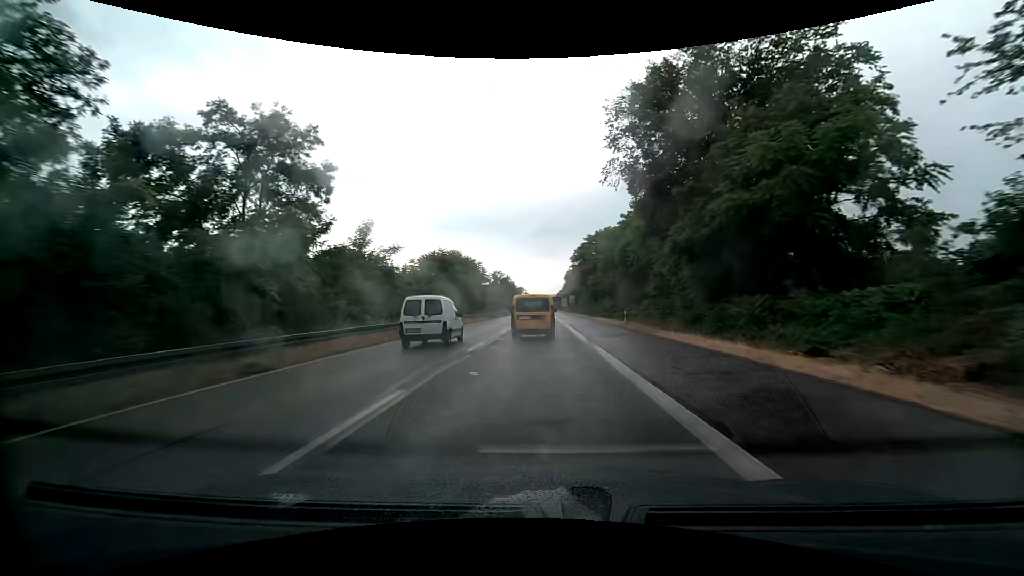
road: trunk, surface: asphalt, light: Day
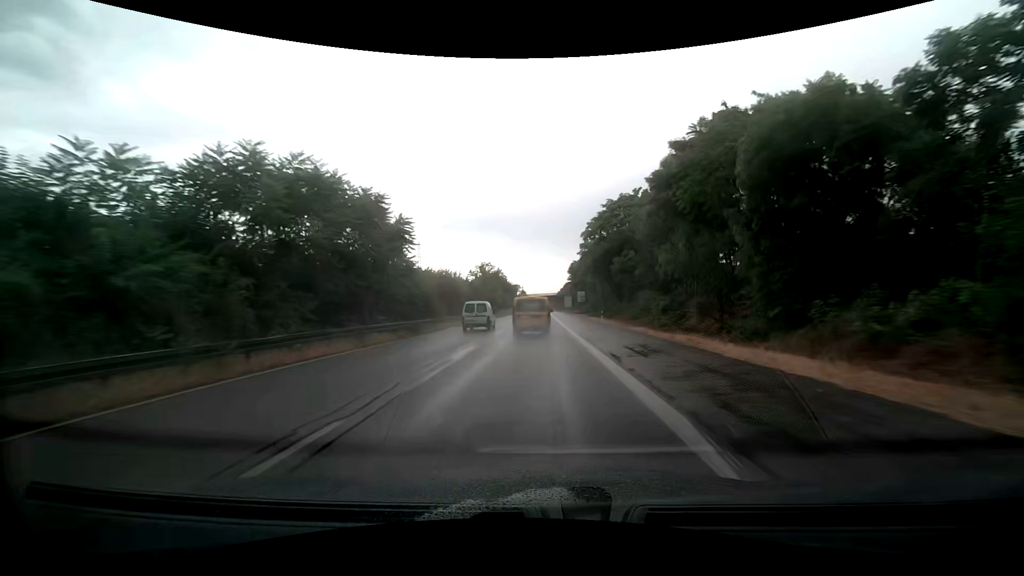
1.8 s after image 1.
(+0.1, +36.5) m; 0°
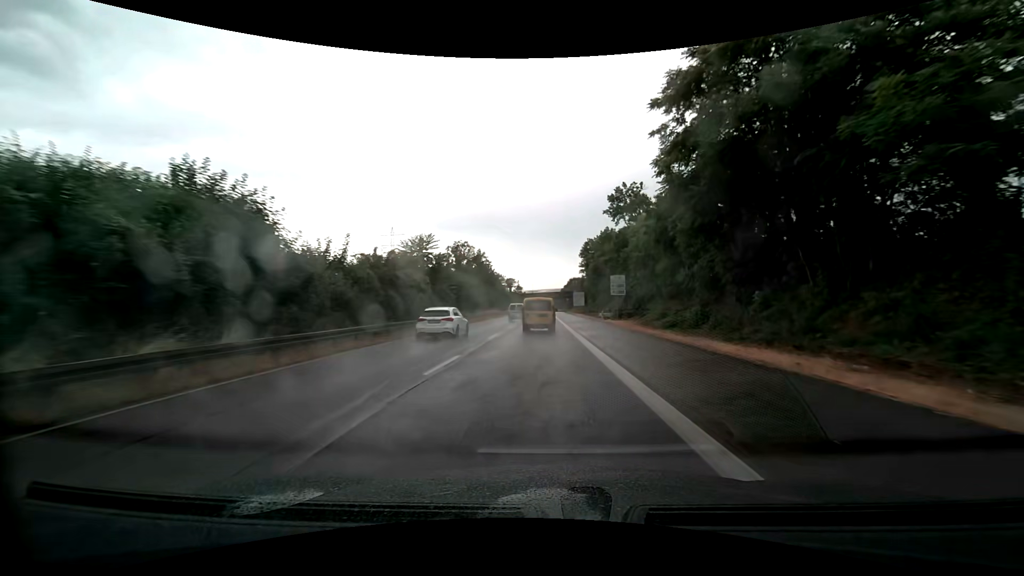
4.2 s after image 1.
(-0.2, +49.3) m; 0°
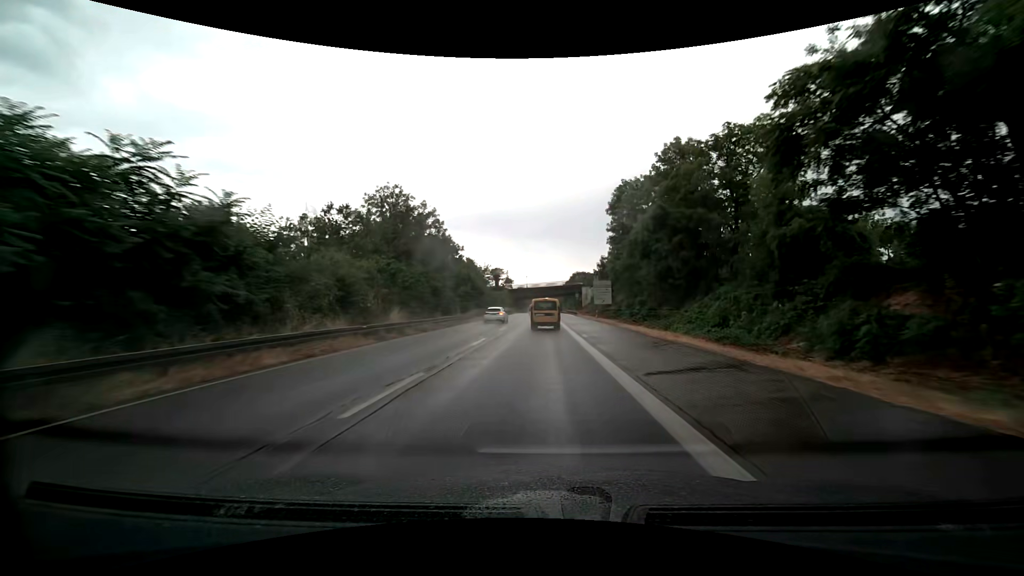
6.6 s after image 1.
(+0.1, +49.8) m; 0°
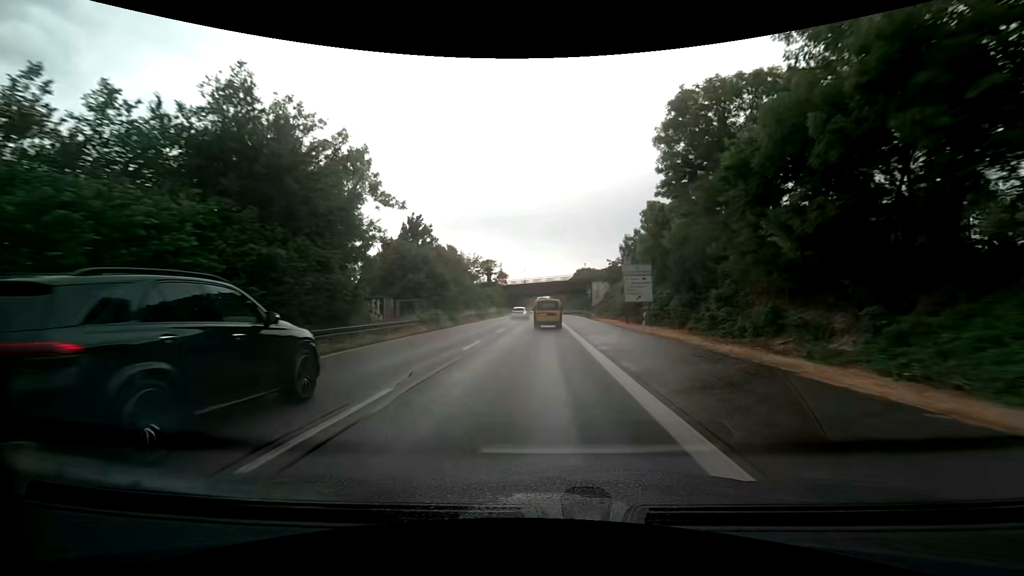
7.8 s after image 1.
(+0.1, +24.8) m; 0°
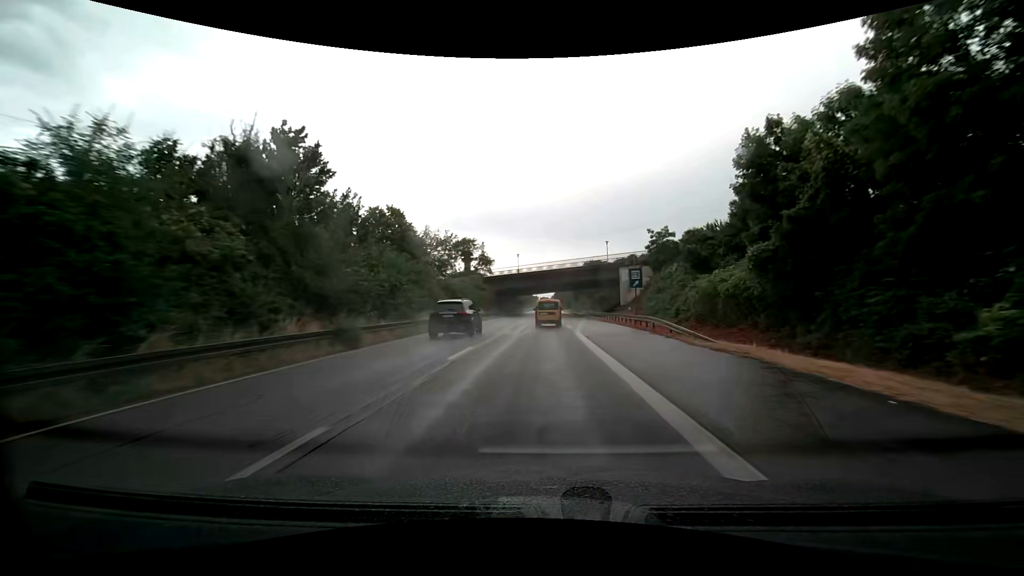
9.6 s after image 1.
(0.0, +37.3) m; 0°
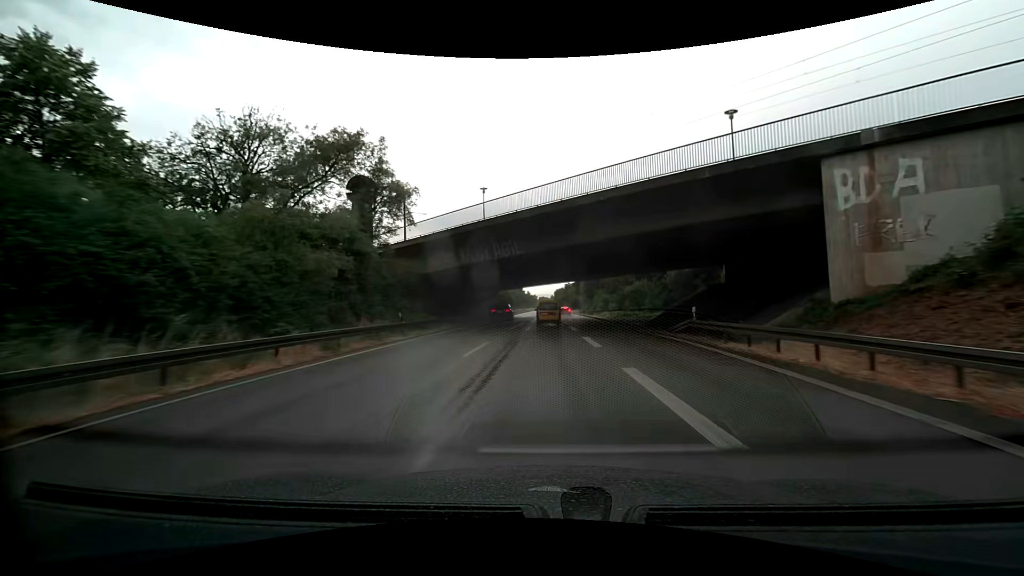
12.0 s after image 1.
(+0.1, +50.8) m; 0°
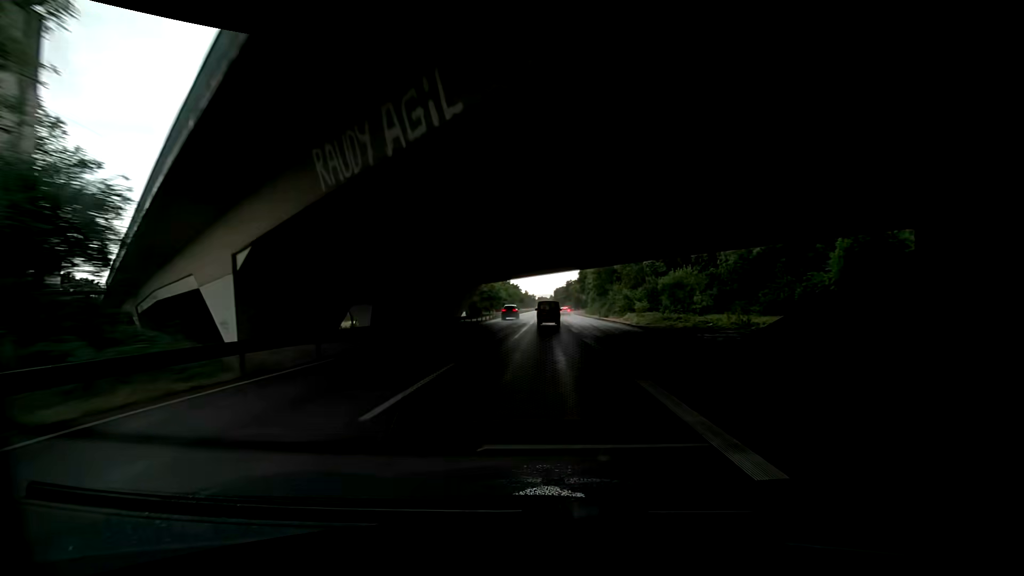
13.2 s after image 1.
(+0.1, +25.8) m; 0°
(0, +10) (0, +20) (0, +30) (0, +40) (0, +50) (0, +60) (0, +70) (0, +80) (0, +90) (0, +100) m
